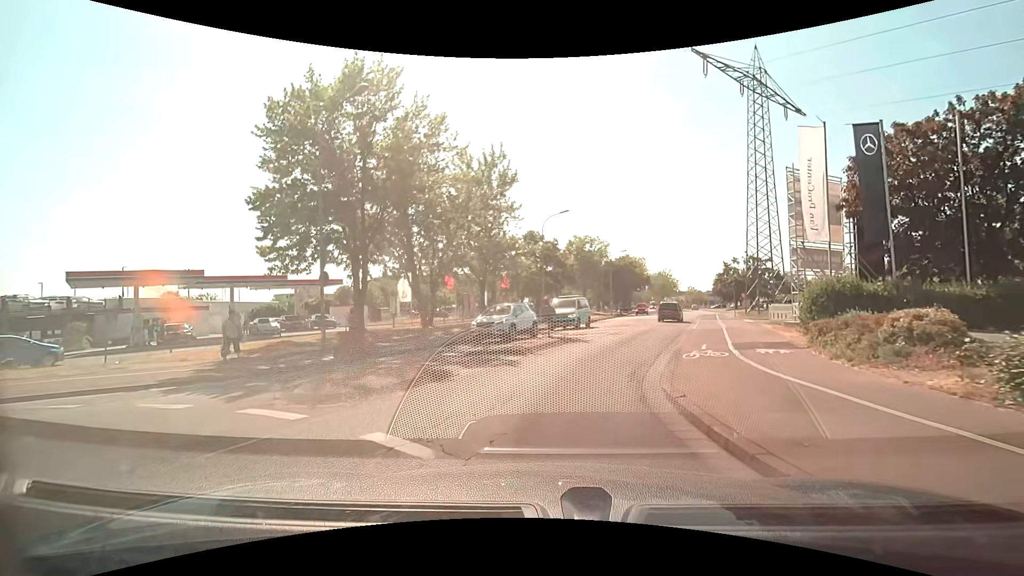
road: tertiary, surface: asphalt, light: Day
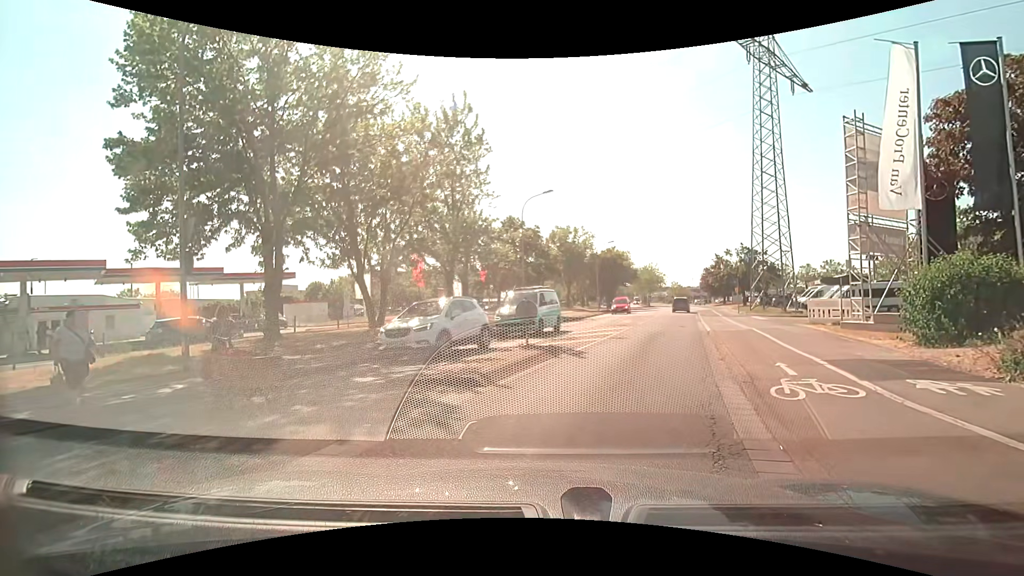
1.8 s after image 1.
(+0.1, +5.3) m; +1°
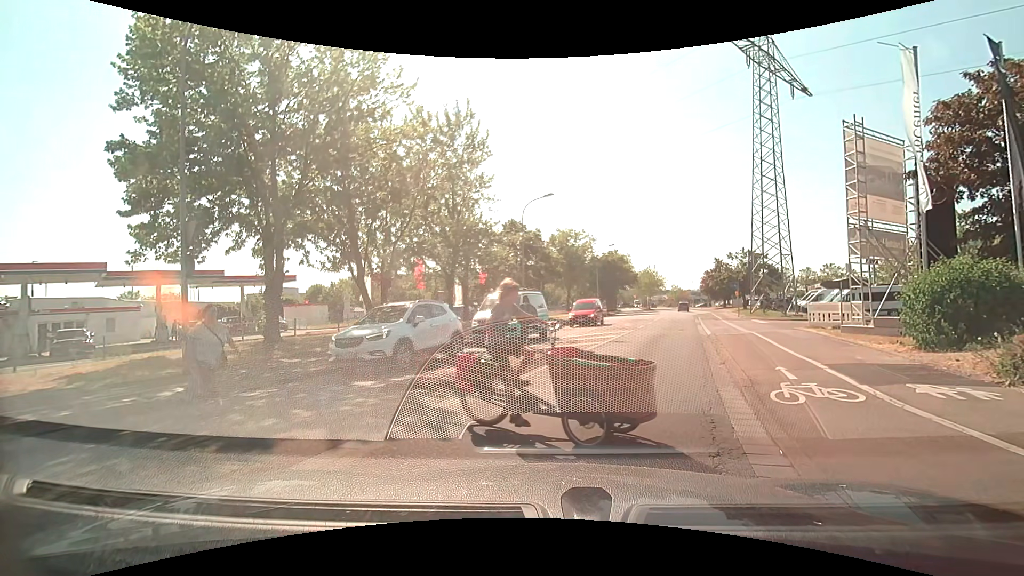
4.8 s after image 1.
(0.0, +0.1) m; 0°
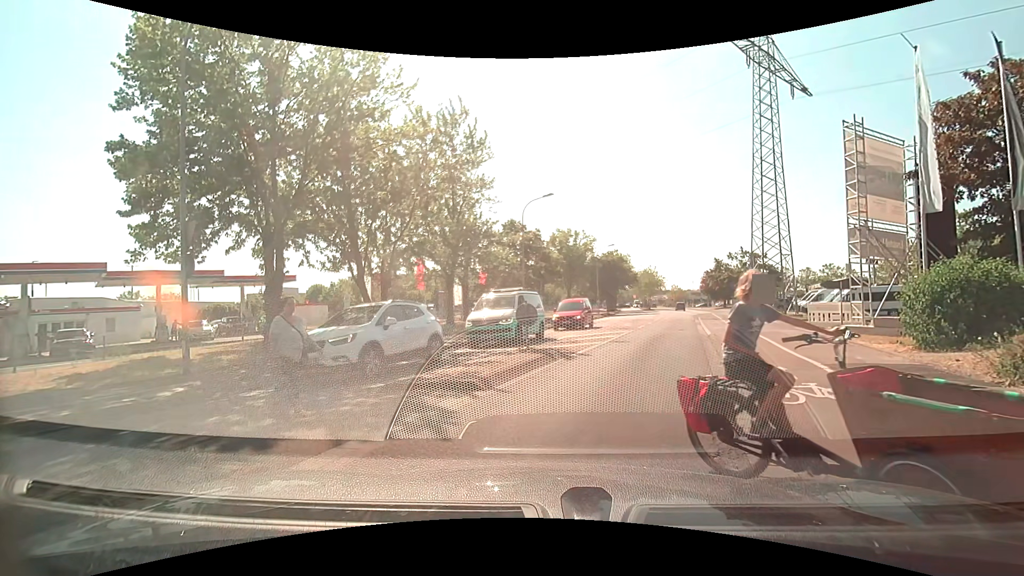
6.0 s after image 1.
(0.0, 0.0) m; 0°
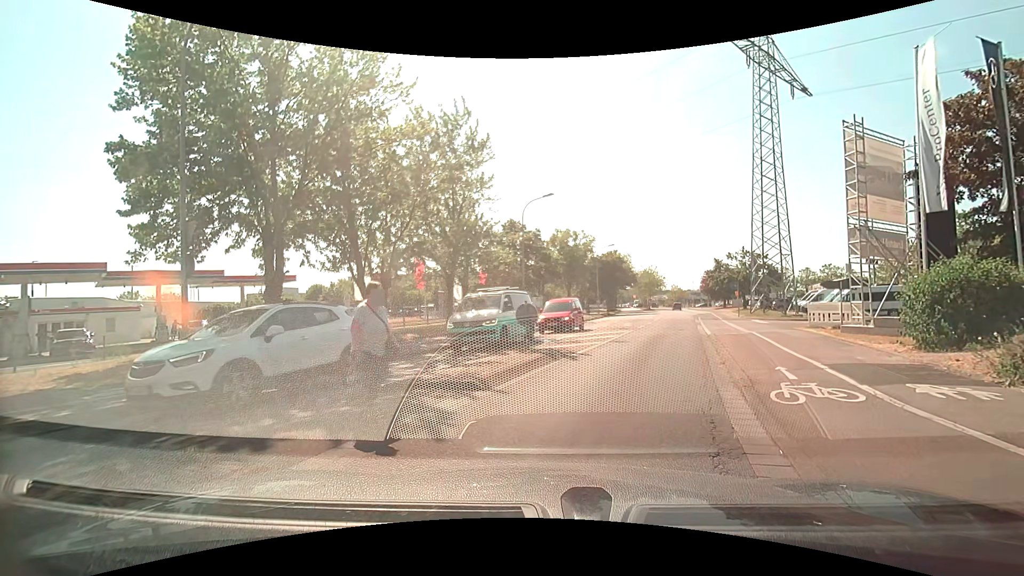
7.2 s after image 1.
(0.0, 0.0) m; 0°
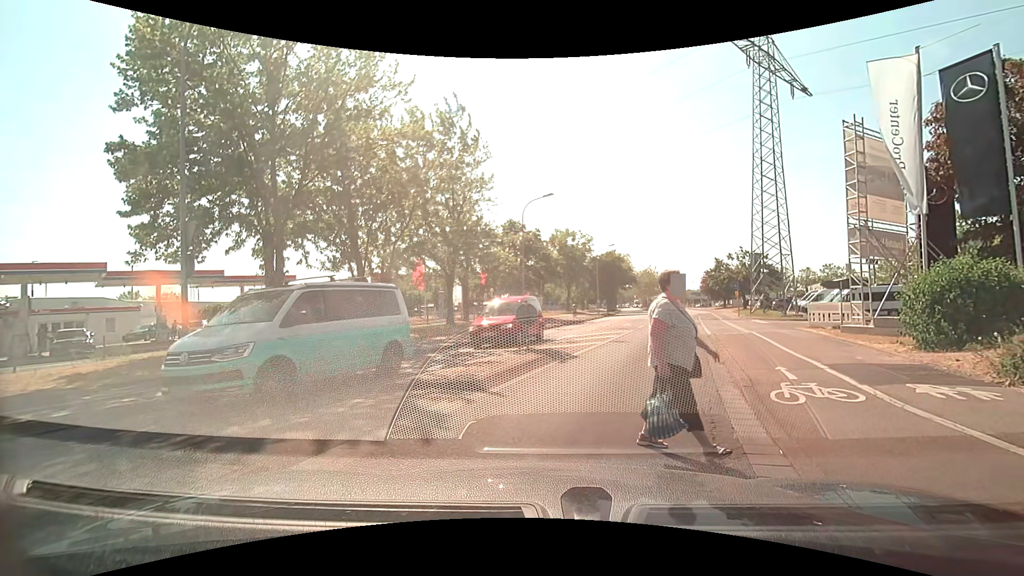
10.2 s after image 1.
(0.0, 0.0) m; 0°
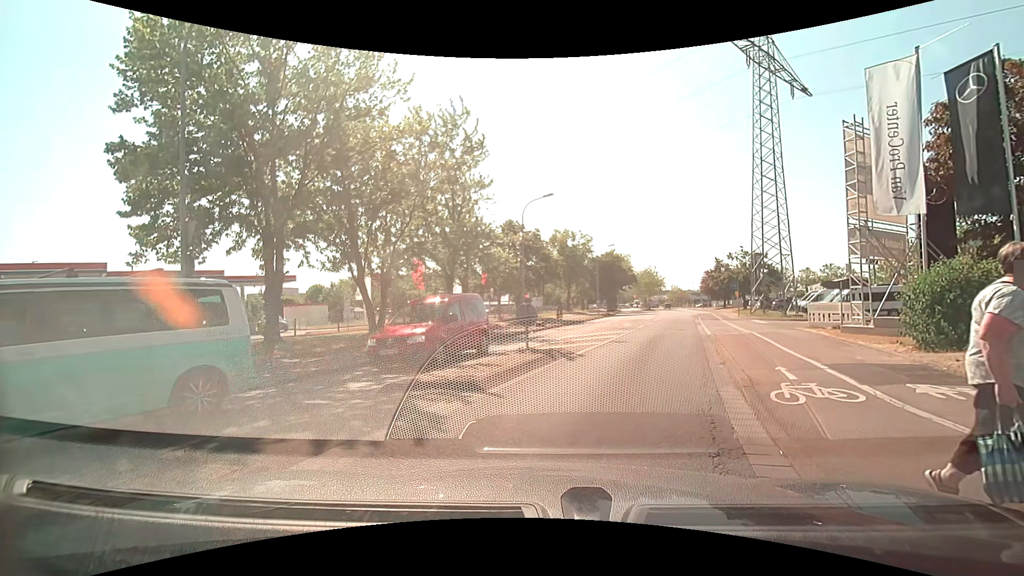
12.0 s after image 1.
(0.0, 0.0) m; 0°
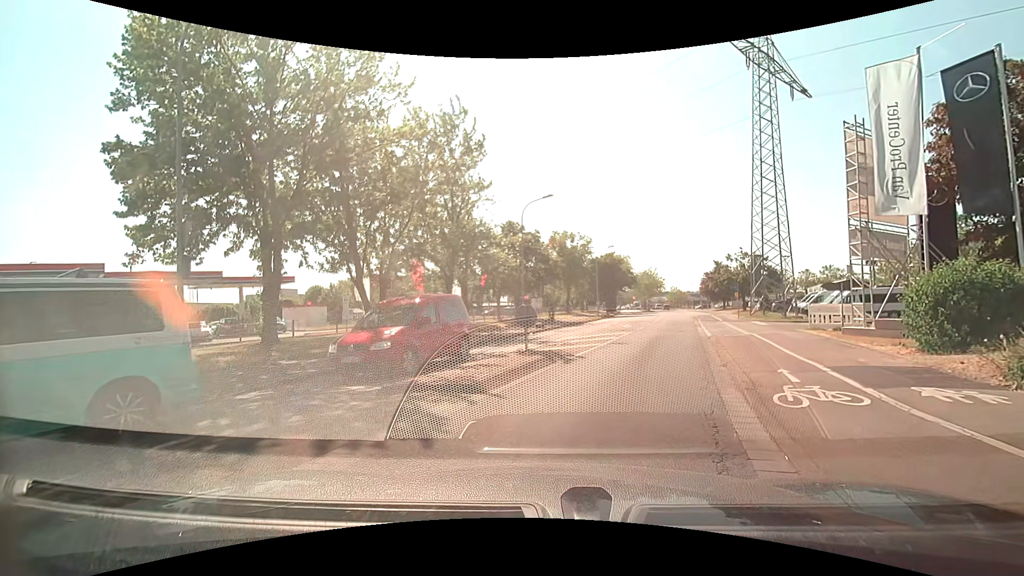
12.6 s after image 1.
(0.0, +0.1) m; 0°
(+1, +10) (+4, +20) (+7, +29) (+10, +39) (+12, +48) (+15, +58) (+18, +67) (+21, +77) (+24, +87) (+26, +96) m
